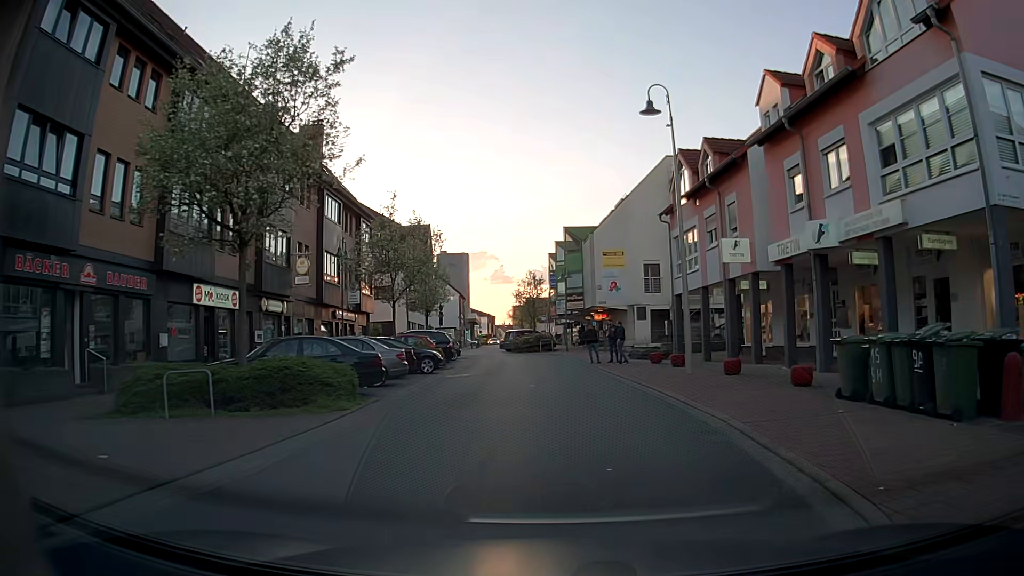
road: unclassified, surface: asphalt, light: Day
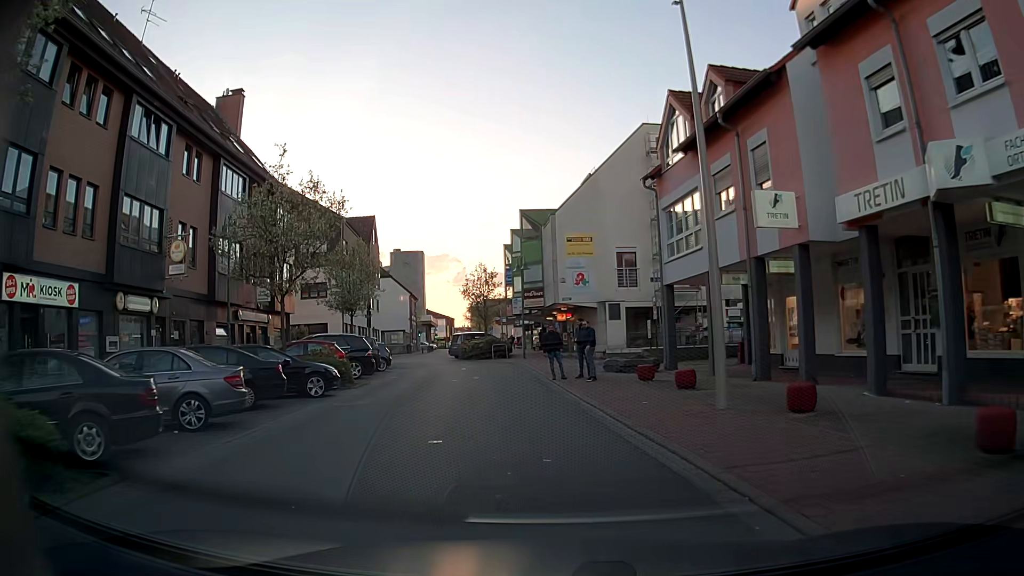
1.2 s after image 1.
(+0.5, +8.3) m; +4°
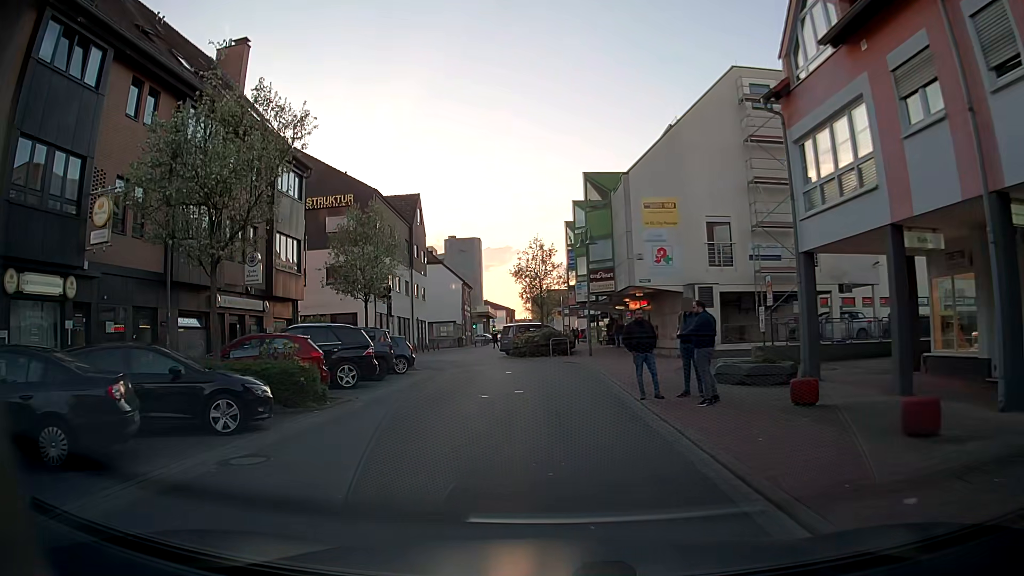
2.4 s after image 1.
(-0.3, +8.2) m; -5°
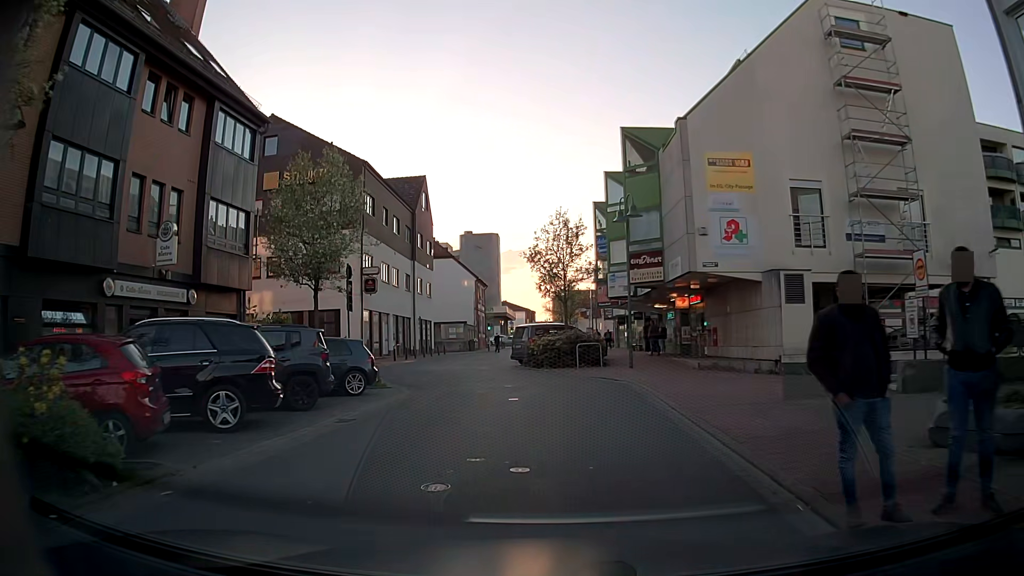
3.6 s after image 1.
(-0.2, +8.5) m; -2°
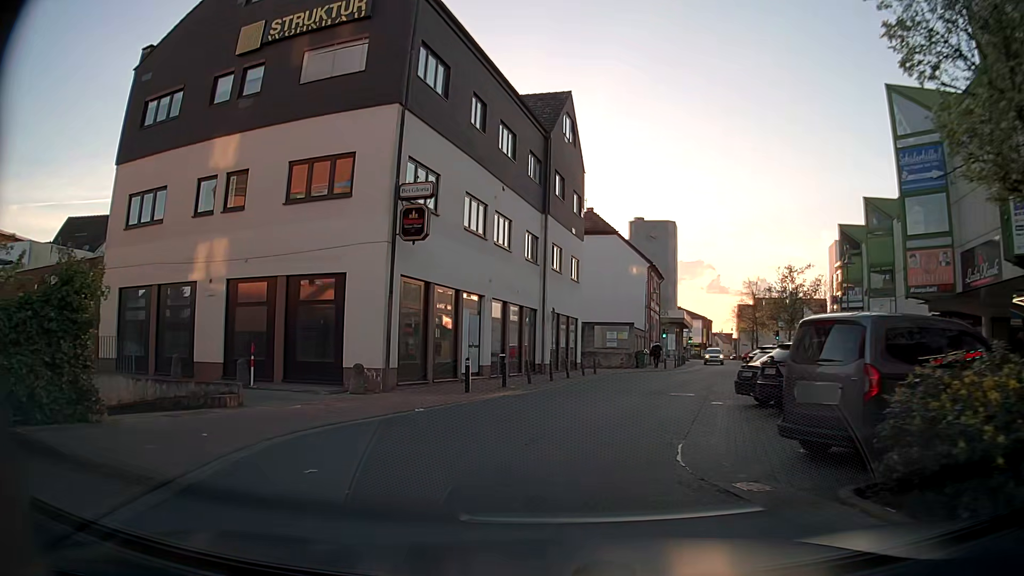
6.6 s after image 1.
(-2.1, +21.8) m; -13°
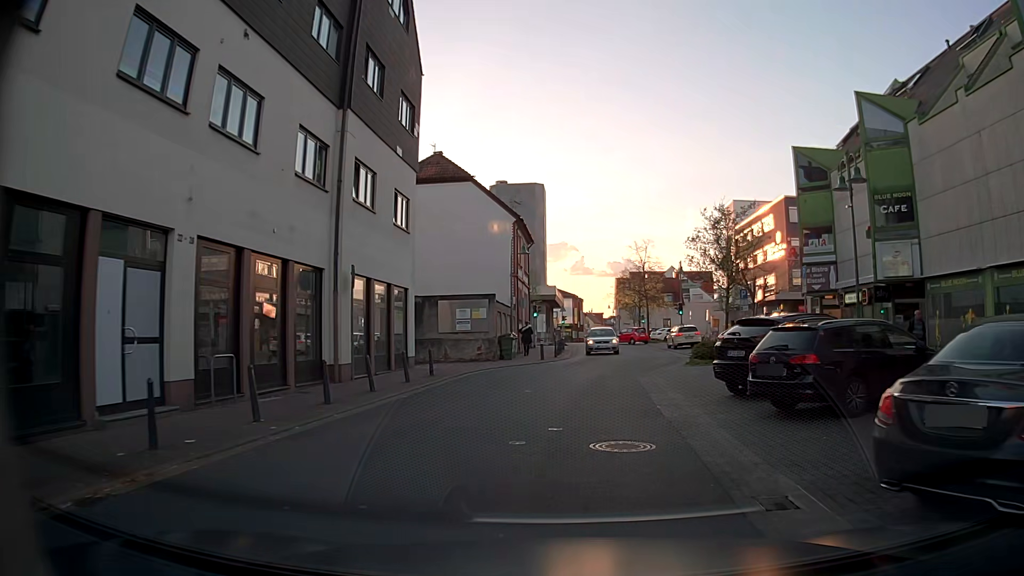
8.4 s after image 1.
(+1.3, +13.3) m; +10°
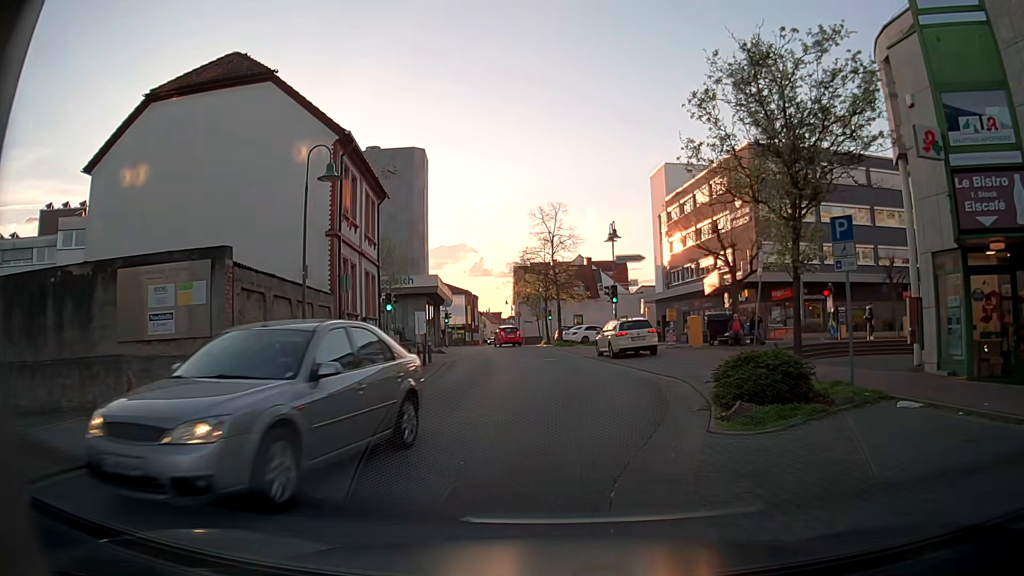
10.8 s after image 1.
(+1.2, +17.2) m; +8°
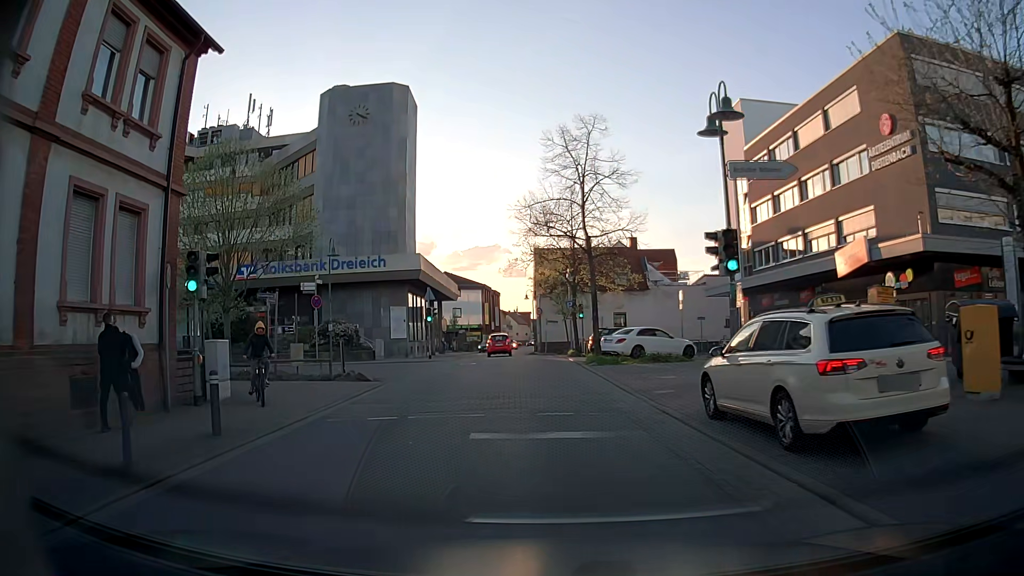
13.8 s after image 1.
(+0.5, +19.1) m; -2°
(0, +10) (-1, +20) (-1, +30) (-2, +40) (-3, +50) (-4, +60) (-5, +70) (-5, +80) (-4, +90) (-4, +100) m
